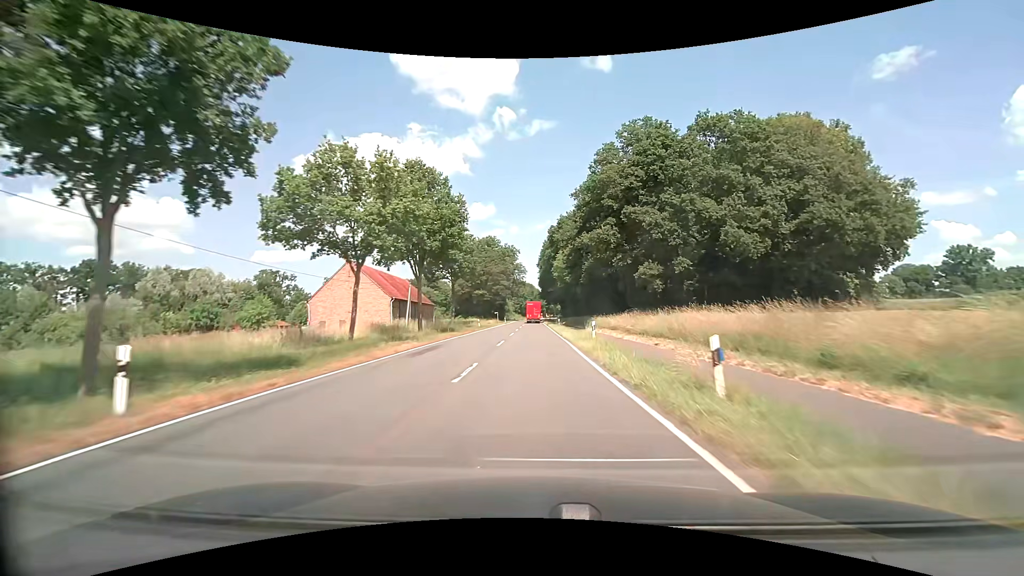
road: secondary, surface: asphalt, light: Day
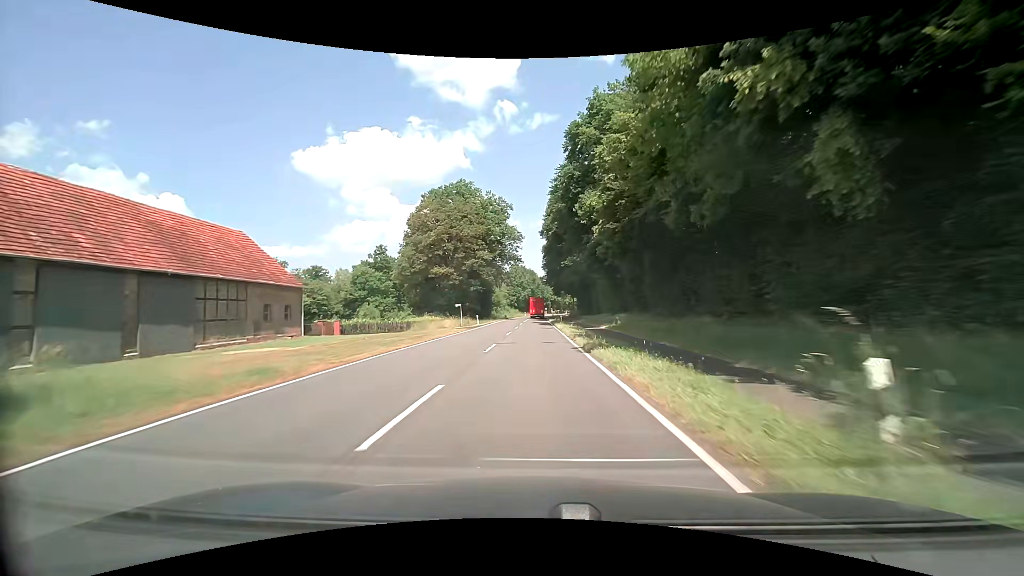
(-0.1, +53.6) m; 0°
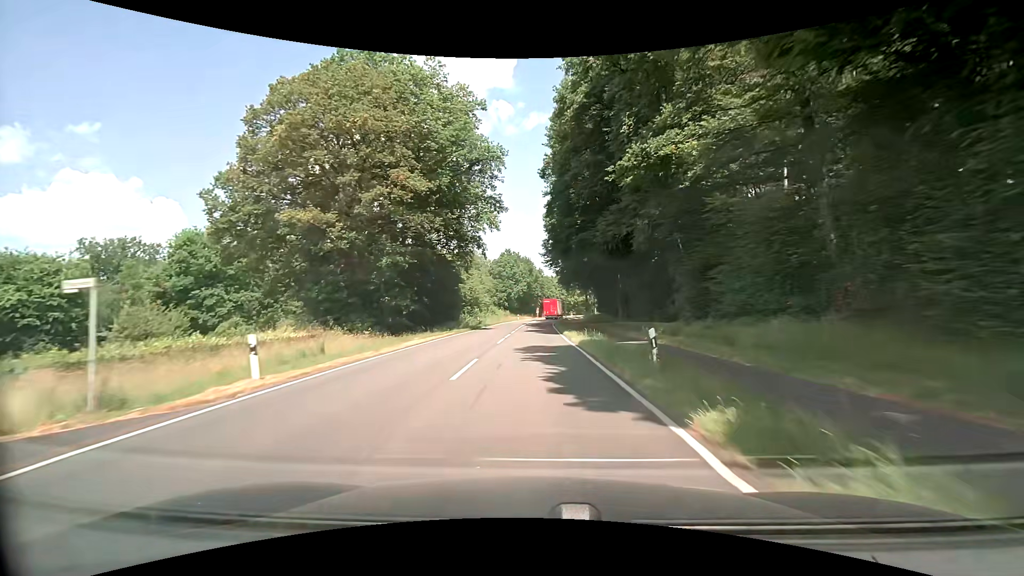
(+0.1, +42.9) m; 0°
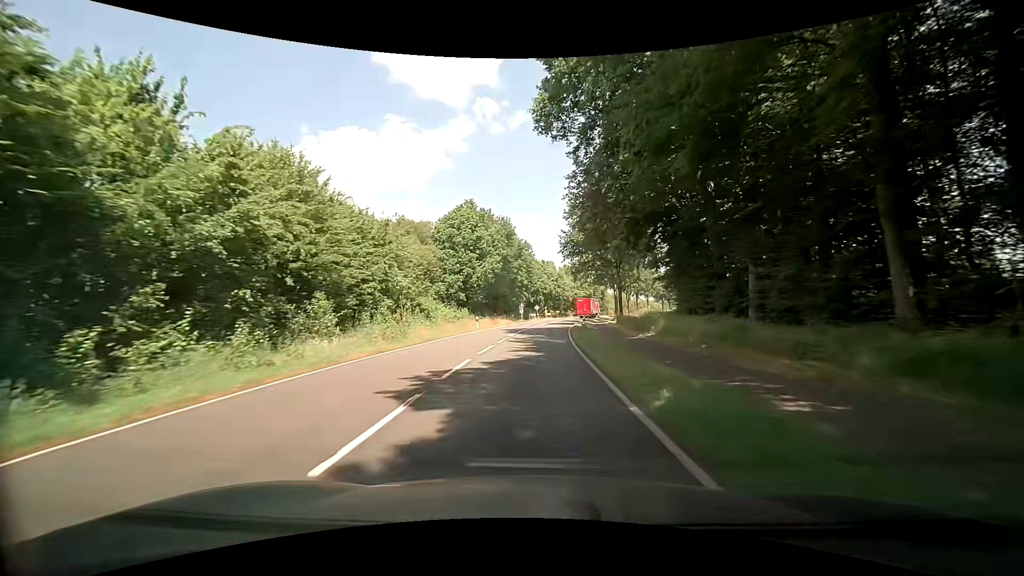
(+0.5, +53.7) m; +2°
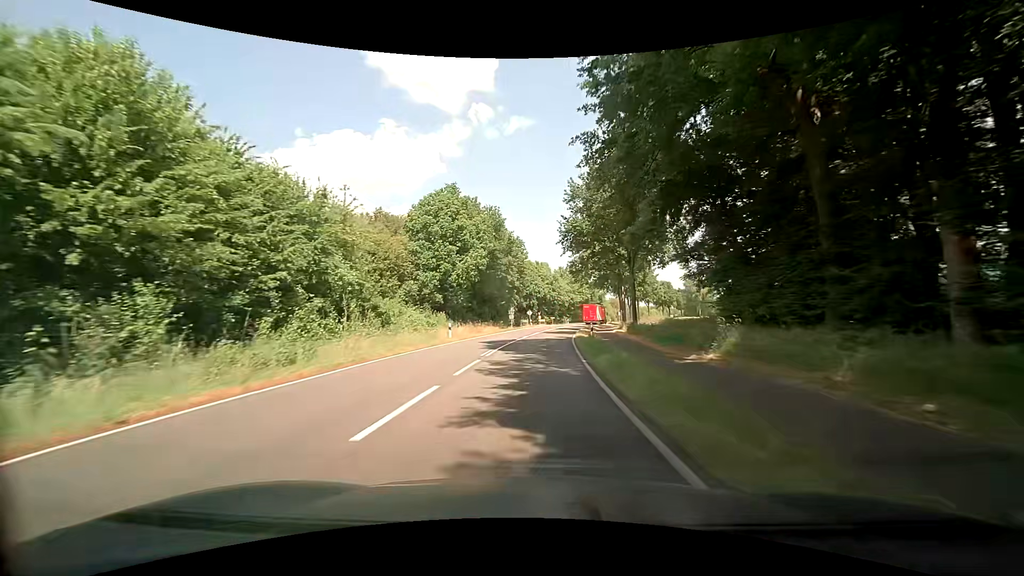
(0.0, +10.7) m; 0°
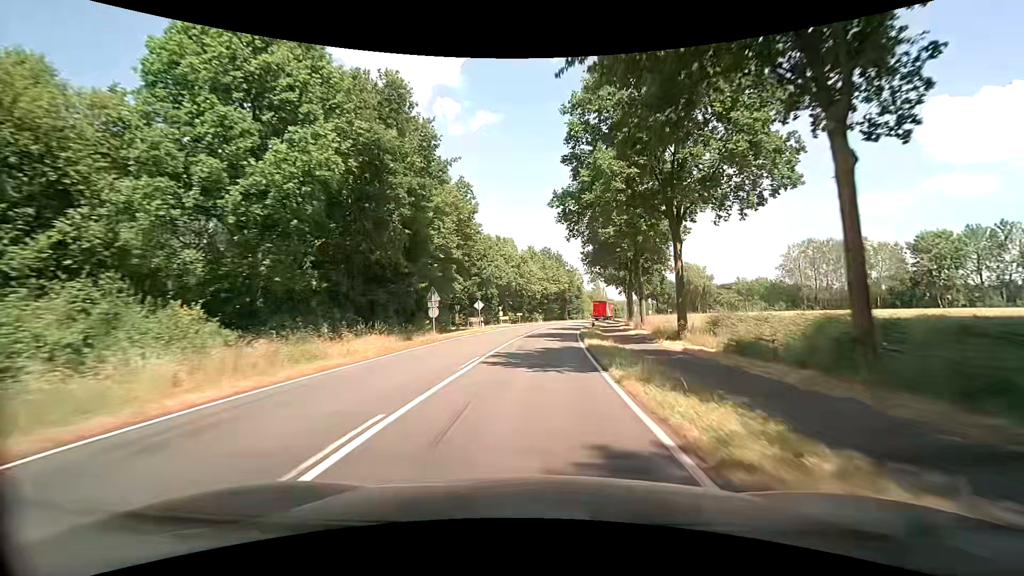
(+1.0, +32.1) m; +4°
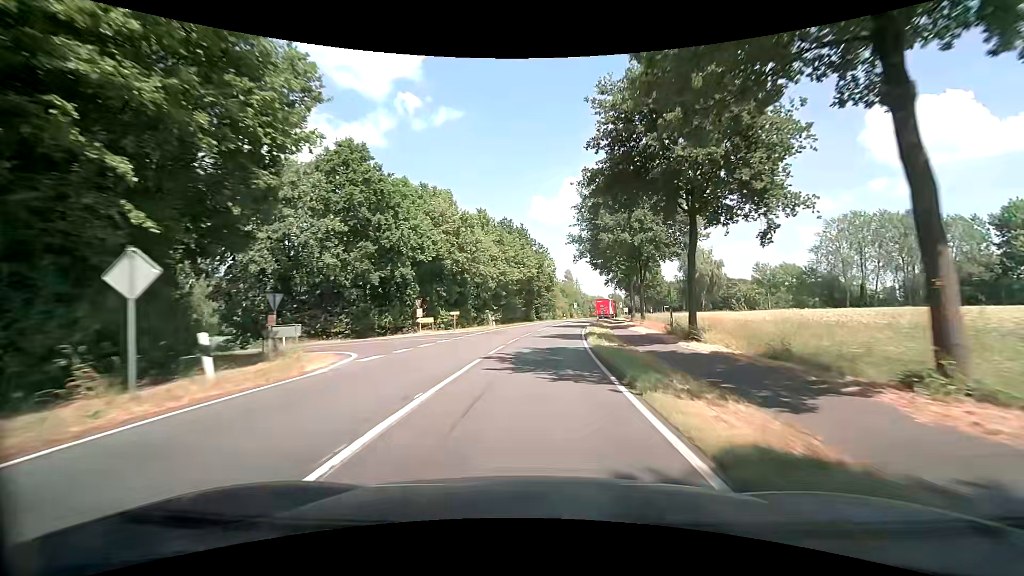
(+1.2, +32.2) m; +4°
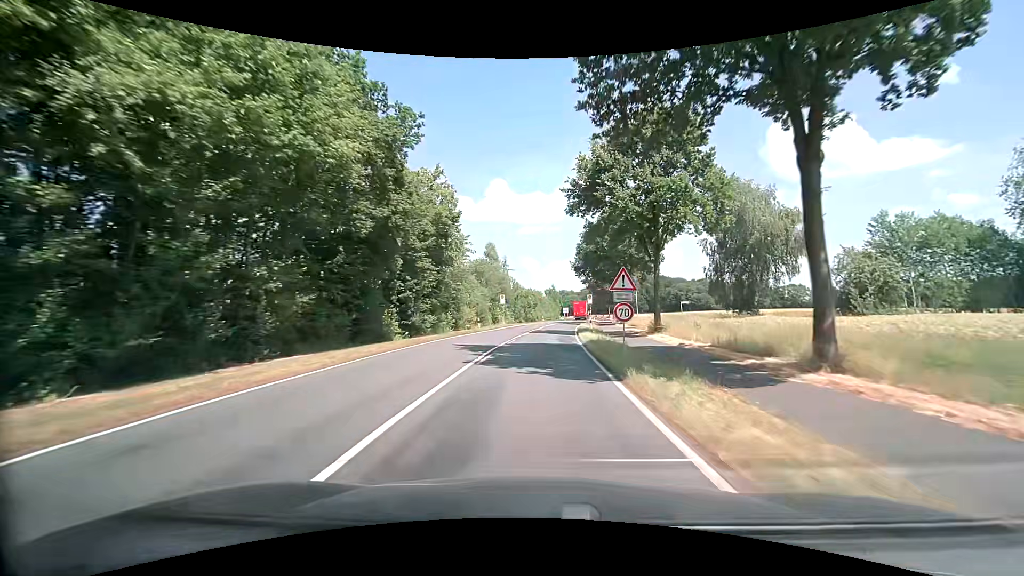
(+3.8, +53.5) m; +9°
(0, +10) (0, +20) (+1, +30) (+2, +40) (+2, +50) (+3, +60) (+5, +70) (+6, +80) (+7, +90) (+8, +100) m
